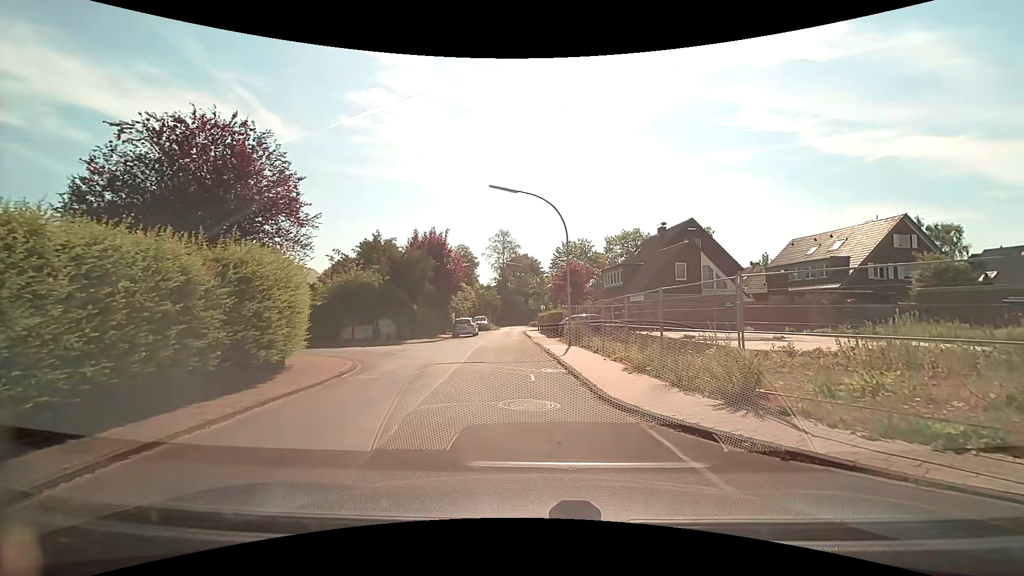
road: residential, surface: asphalt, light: Day
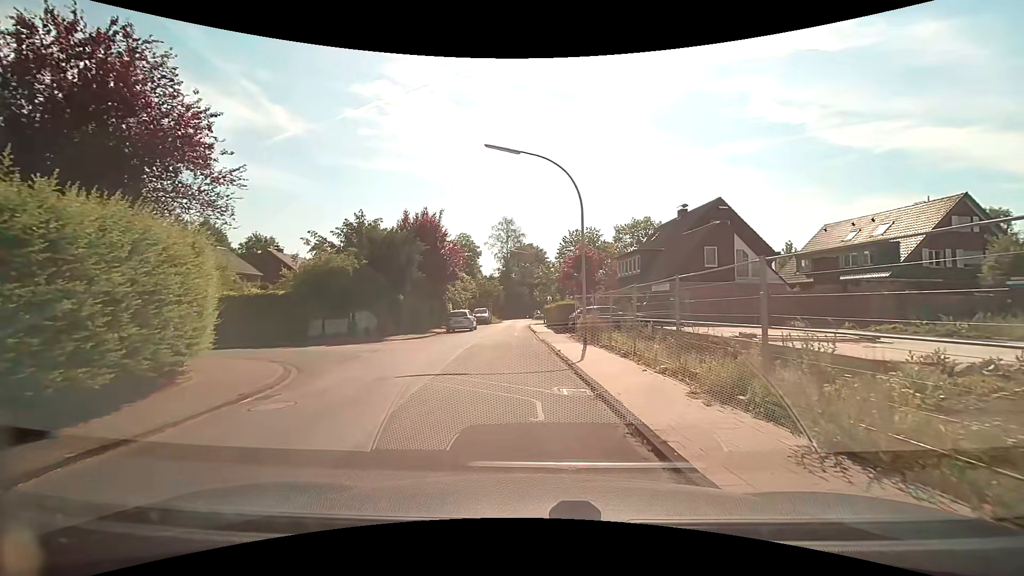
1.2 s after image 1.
(0.0, +4.9) m; 0°
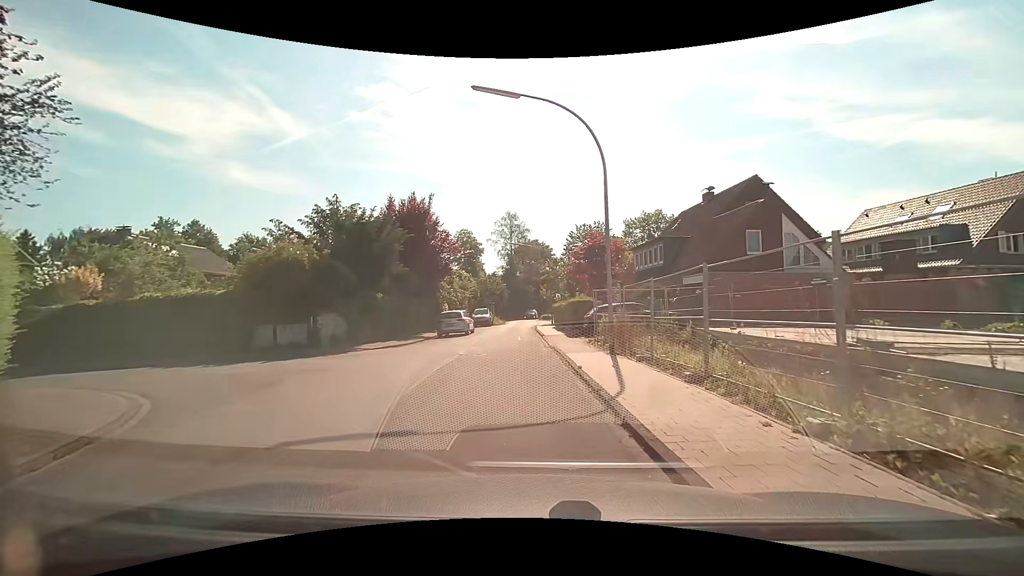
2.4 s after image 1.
(0.0, +5.2) m; -1°
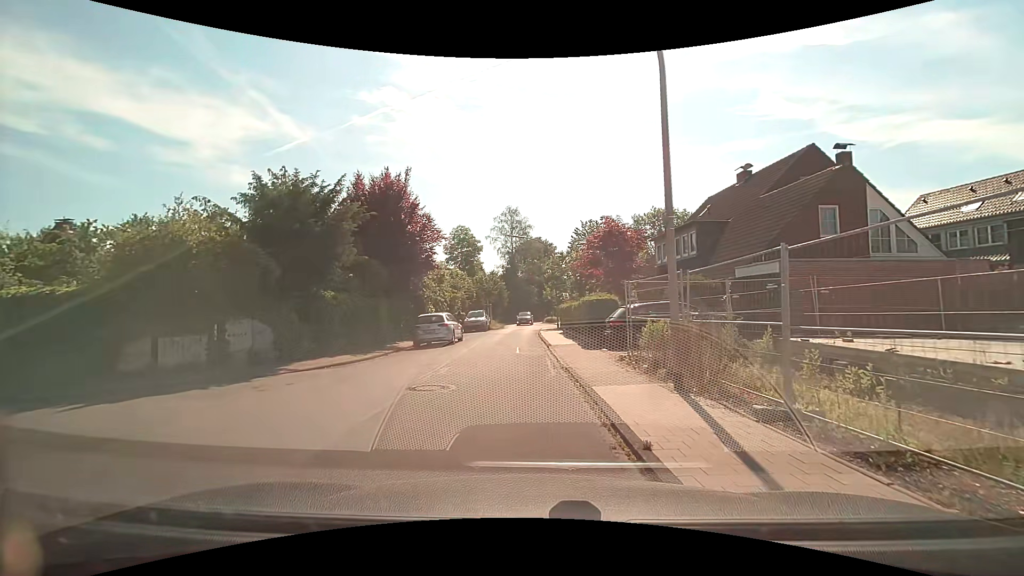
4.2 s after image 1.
(0.0, +6.2) m; -1°
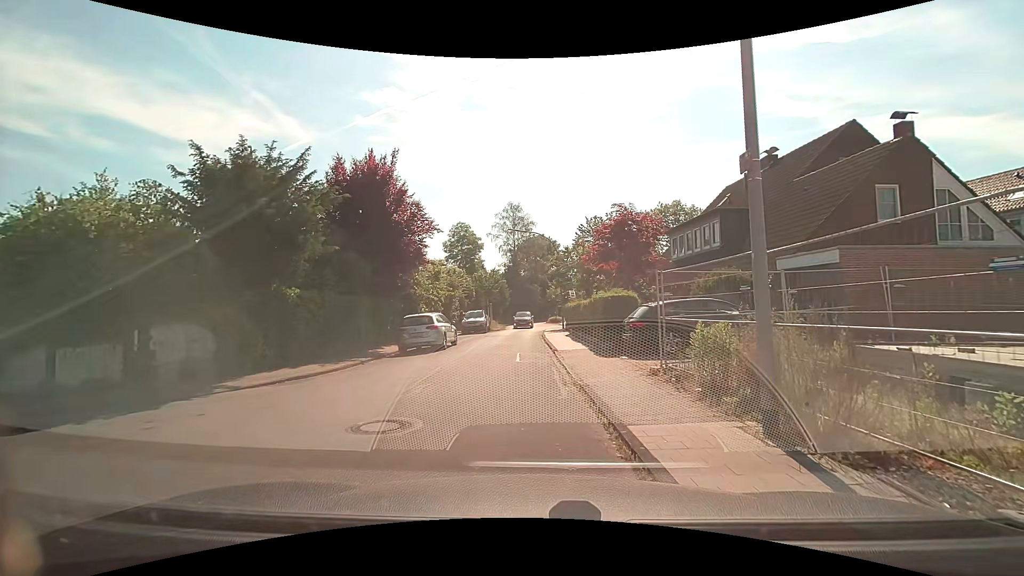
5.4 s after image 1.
(0.0, +2.8) m; +1°
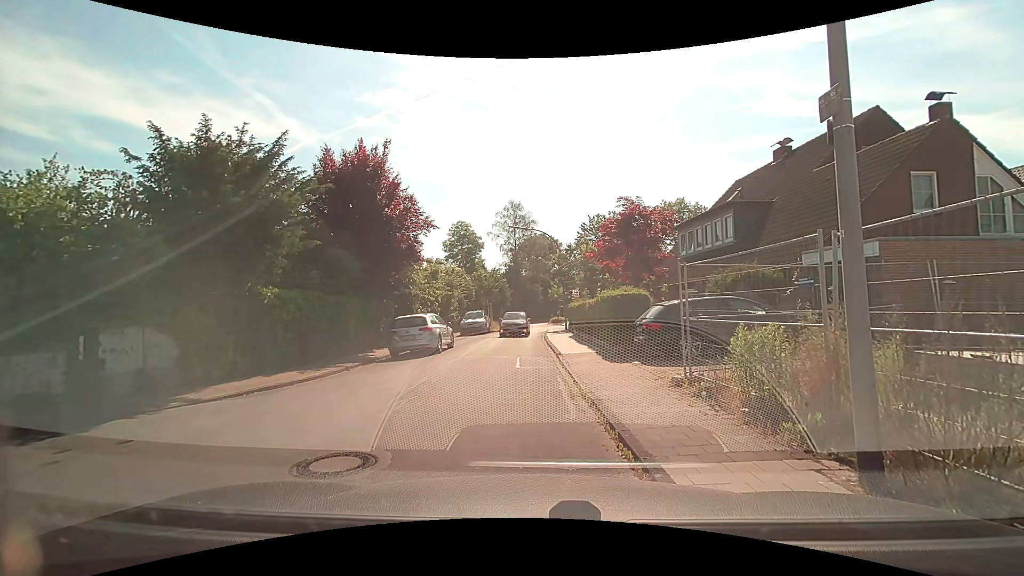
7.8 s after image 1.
(0.0, +1.4) m; 0°
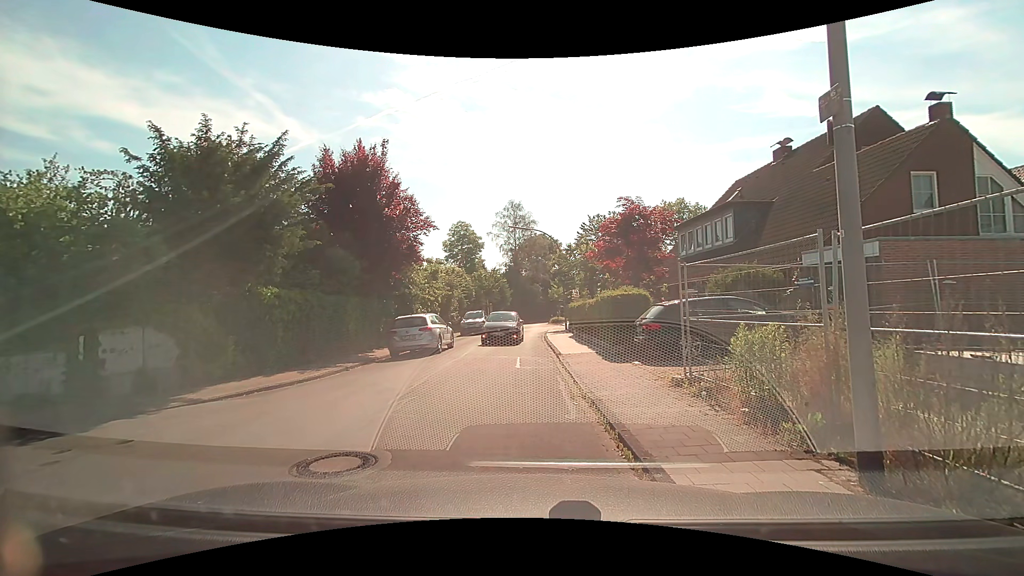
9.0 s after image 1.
(0.0, 0.0) m; 0°
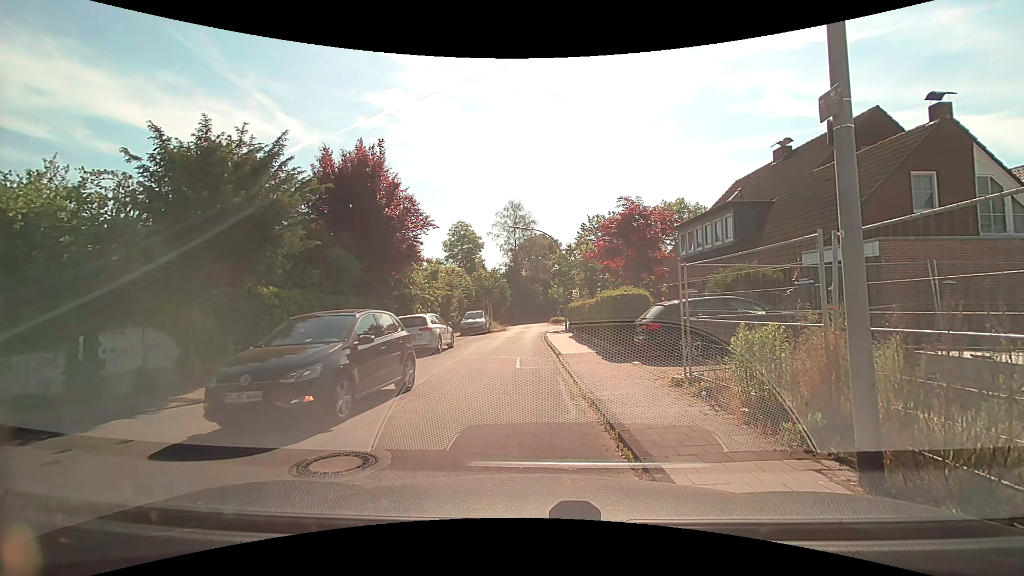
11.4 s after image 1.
(0.0, 0.0) m; 0°
(-7, +6) (-17, +5) (-27, +5) (-37, +5) (-47, +5) (-57, +5) (-67, +5) (-77, +4) (-87, +4) (-97, +3) m
